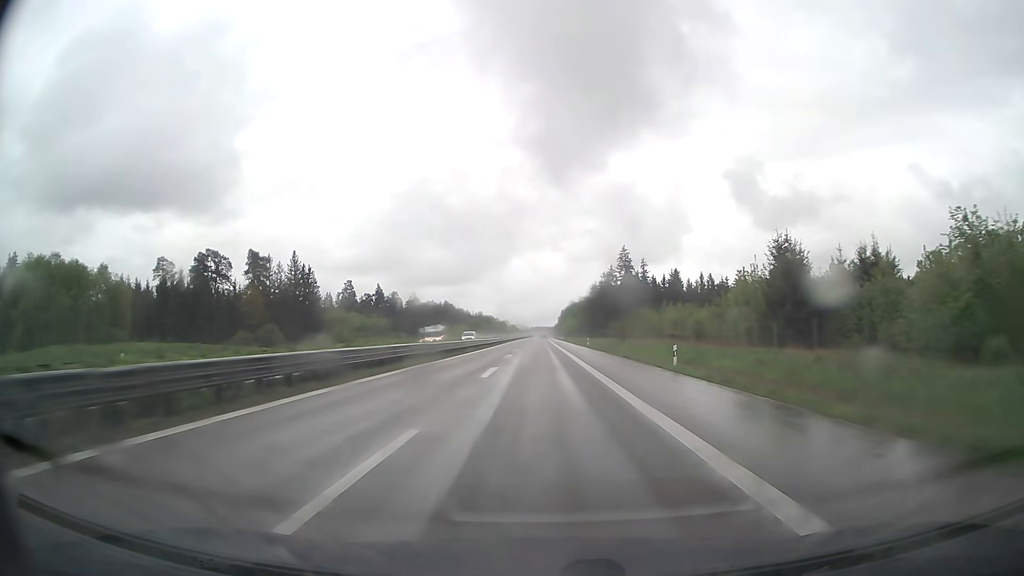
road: trunk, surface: asphalt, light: Day
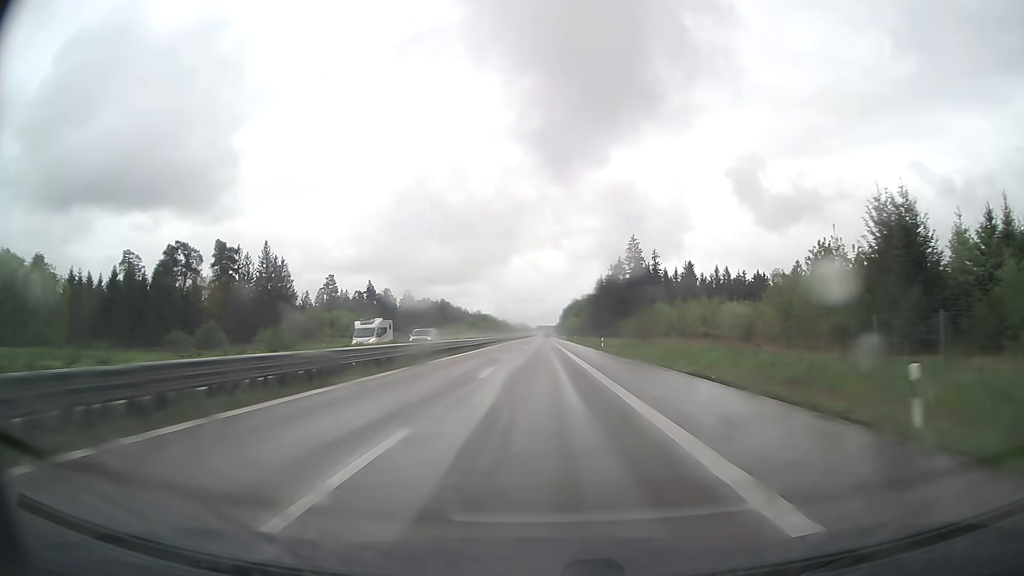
(0.0, +18.3) m; 0°
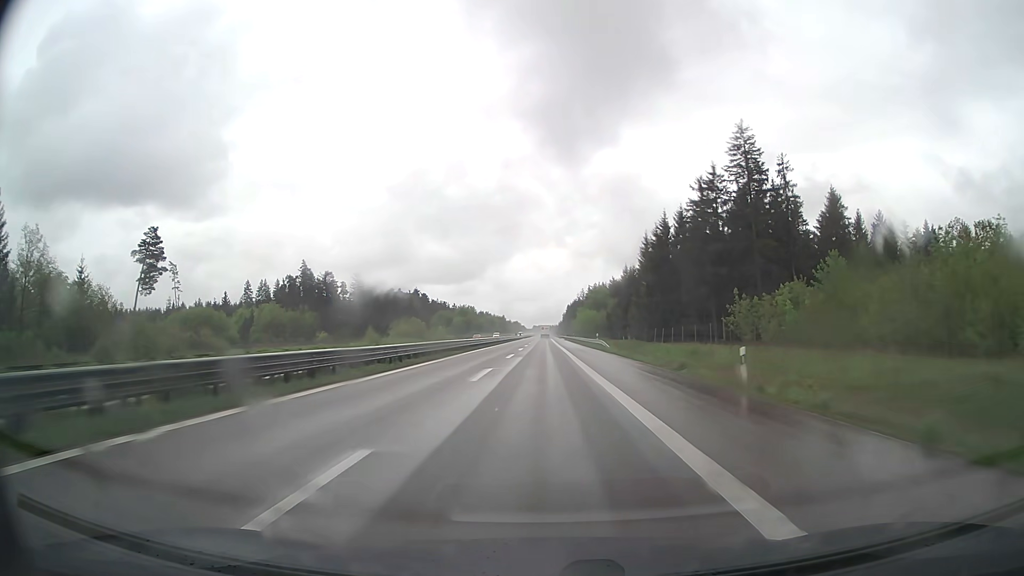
(-0.3, +91.9) m; 0°
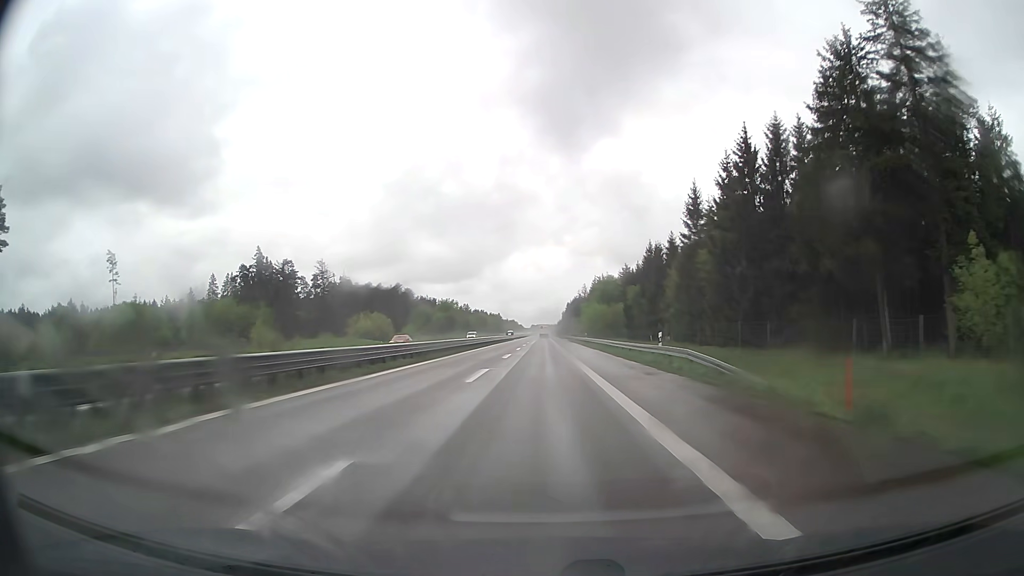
(0.0, +36.8) m; 0°
(0, +10) (0, +20) (0, +30) (0, +40) (0, +50) (0, +60) (0, +70) (0, +80) (0, +90) (0, +100) m
